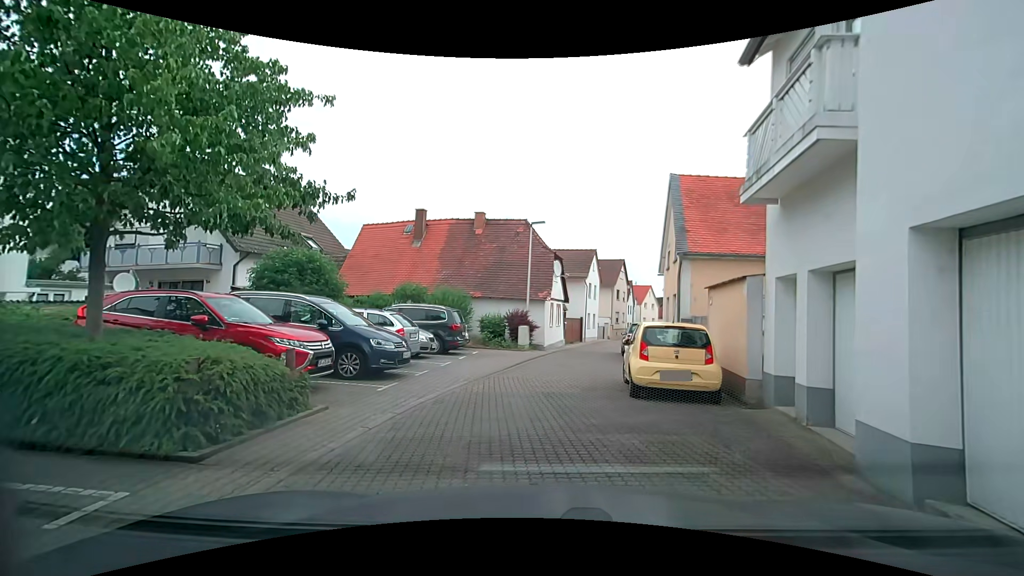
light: Day
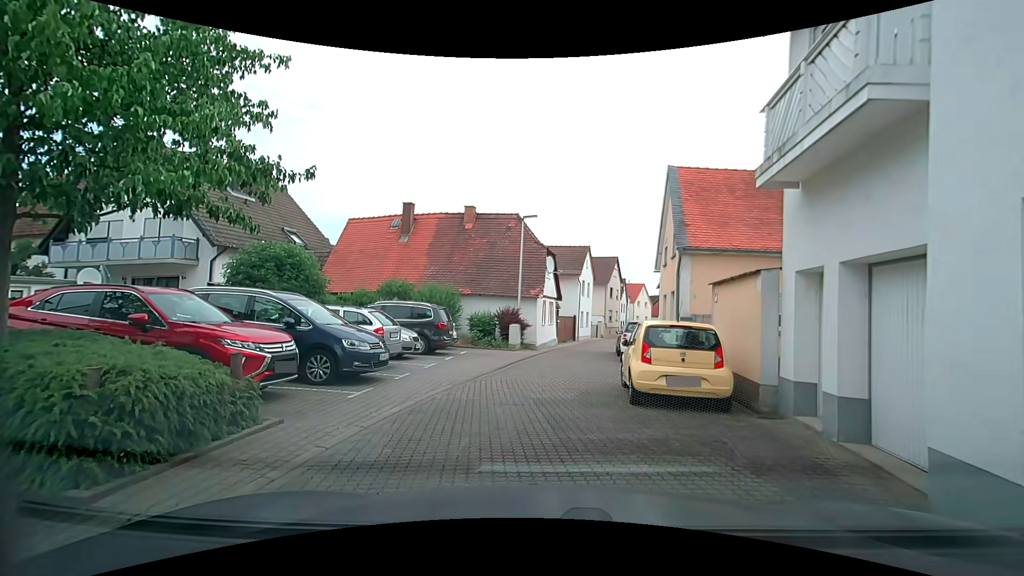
(0.0, +0.9) m; 0°
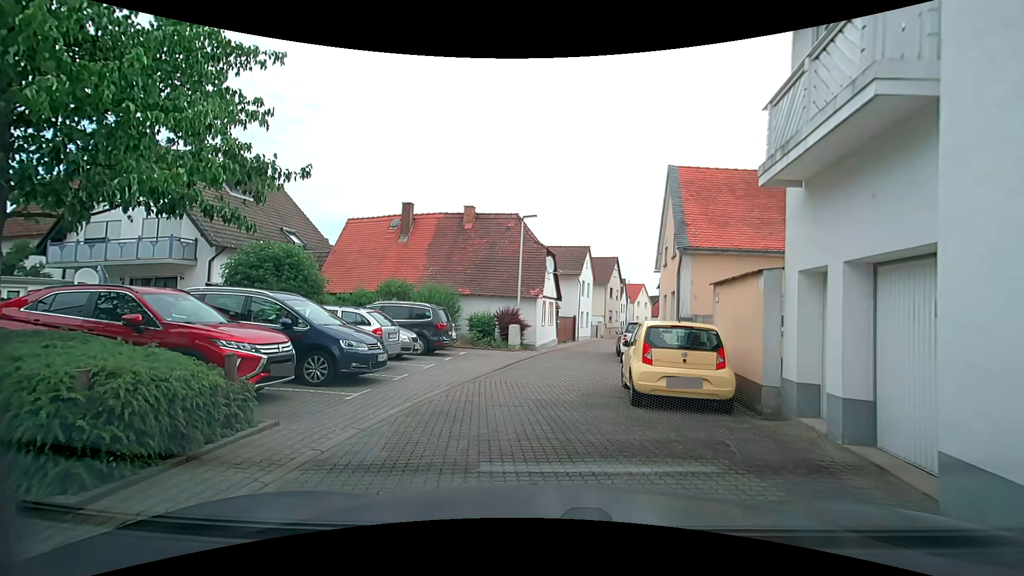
(0.0, +0.1) m; 0°
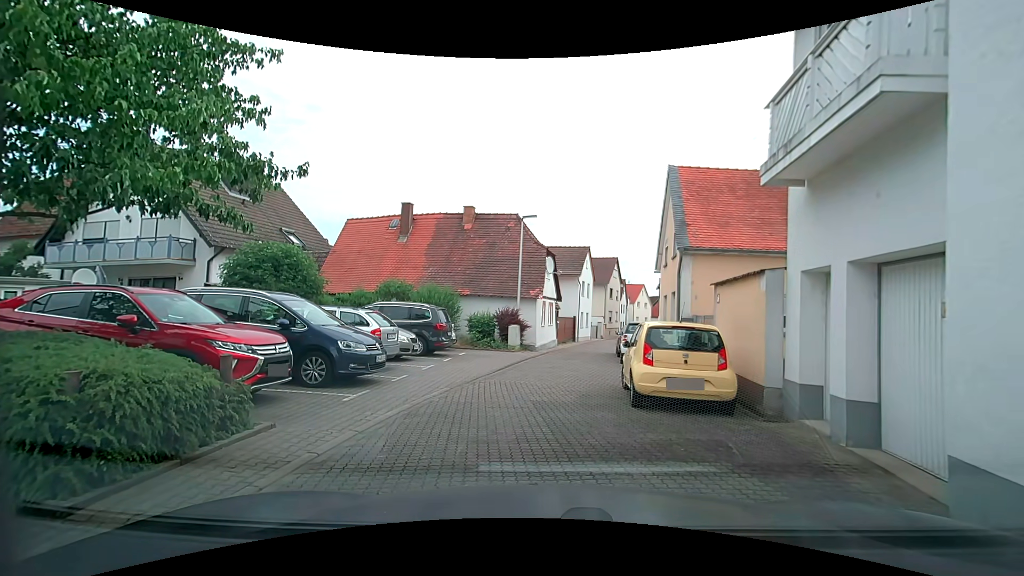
(0.0, +0.1) m; 0°
